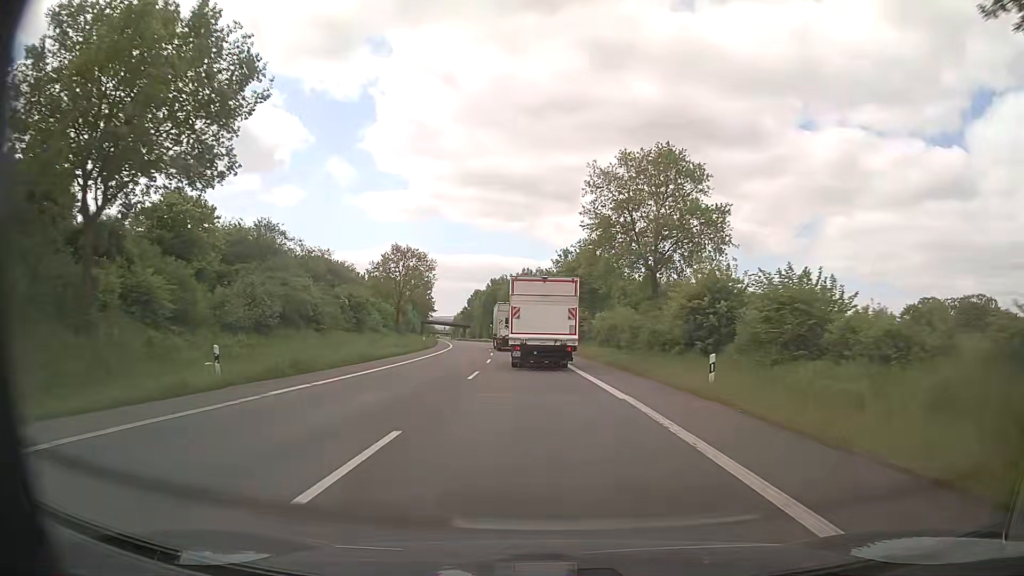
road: primary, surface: asphalt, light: Day
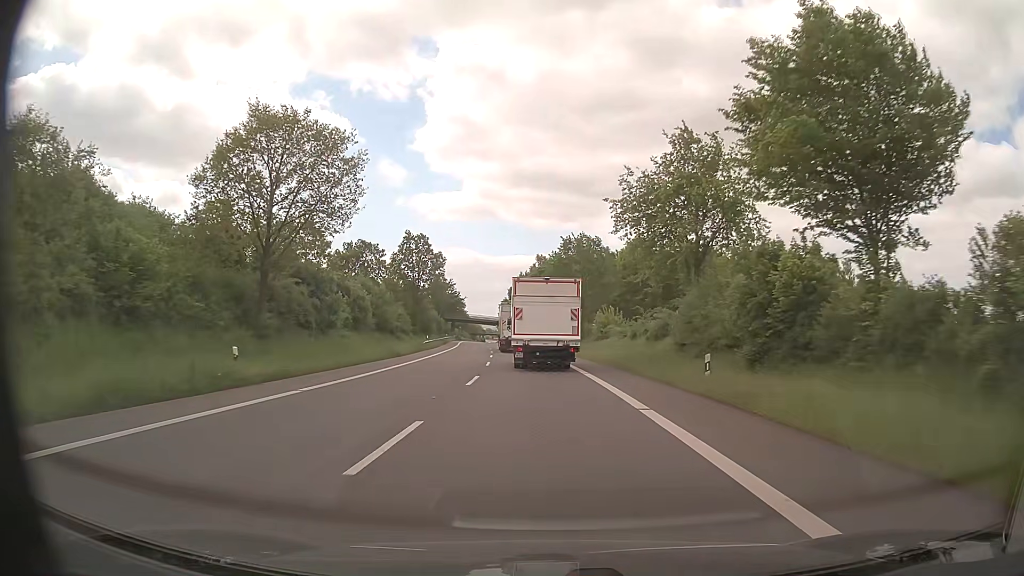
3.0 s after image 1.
(-2.1, +49.9) m; -5°
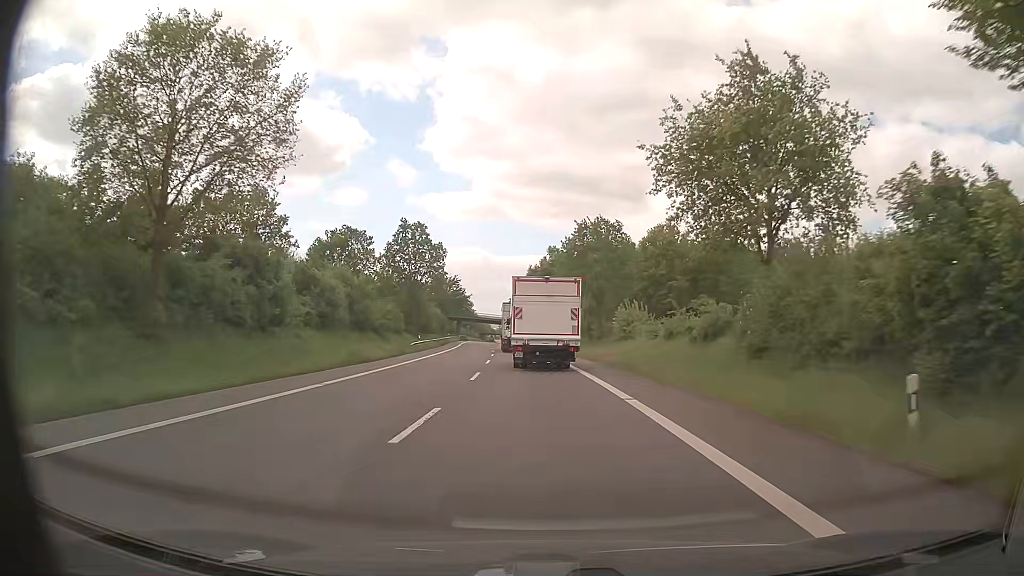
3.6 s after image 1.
(-0.1, +10.1) m; -1°
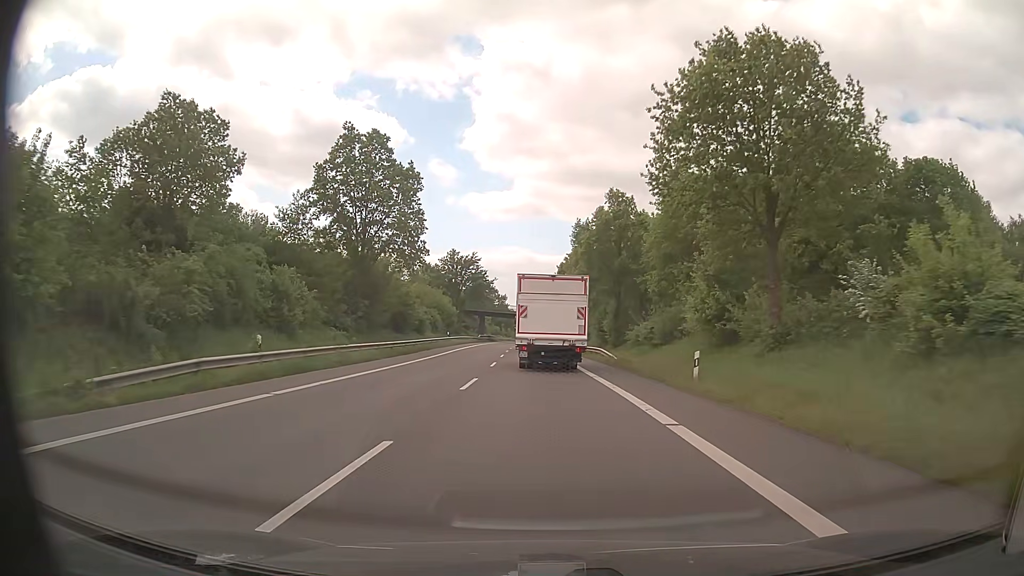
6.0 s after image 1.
(-1.4, +40.0) m; -4°
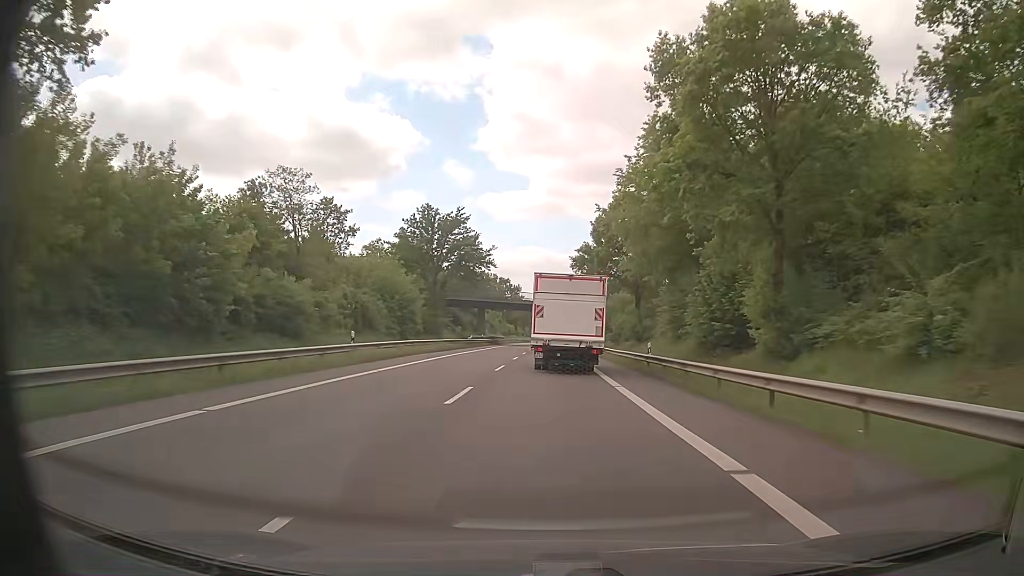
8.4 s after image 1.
(-0.8, +39.6) m; -2°
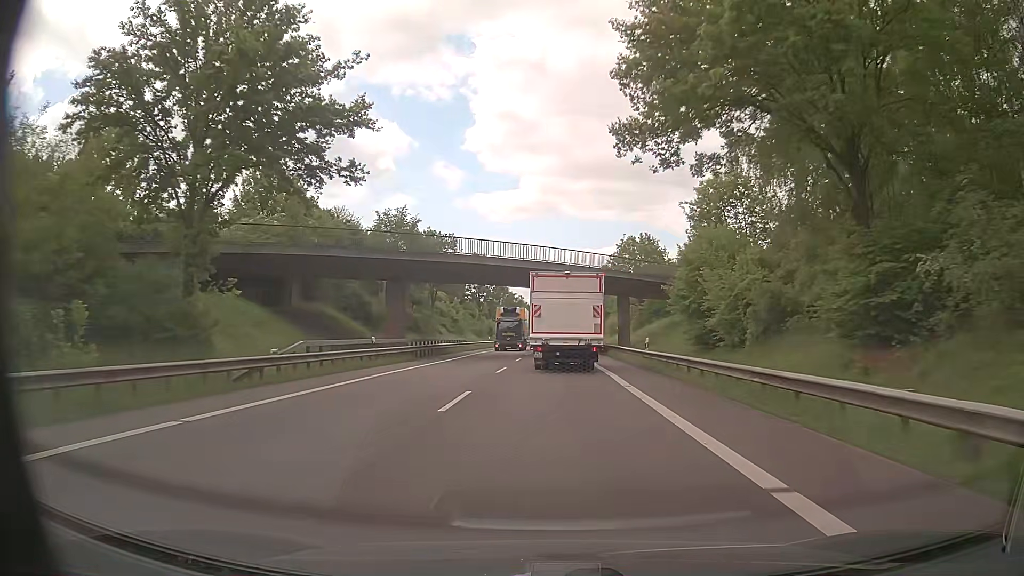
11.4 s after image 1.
(0.0, +48.8) m; 0°
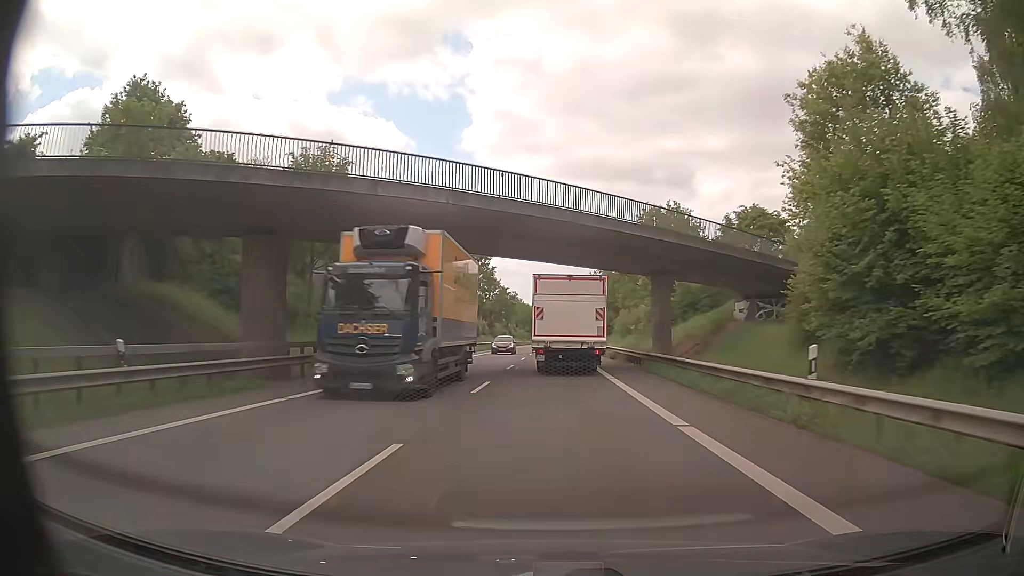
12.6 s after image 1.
(+0.1, +19.4) m; +1°
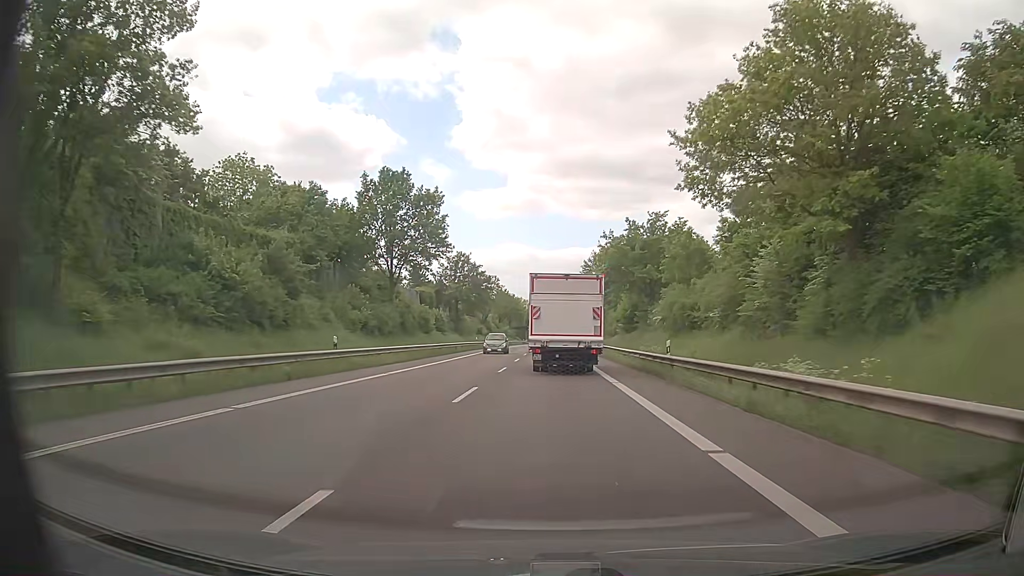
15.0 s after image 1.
(+0.5, +38.6) m; 0°
(0, +10) (0, +20) (0, +30) (0, +40) (0, +50) (0, +60) (0, +70) (+1, +80) (+1, +90) (+1, +100) m
